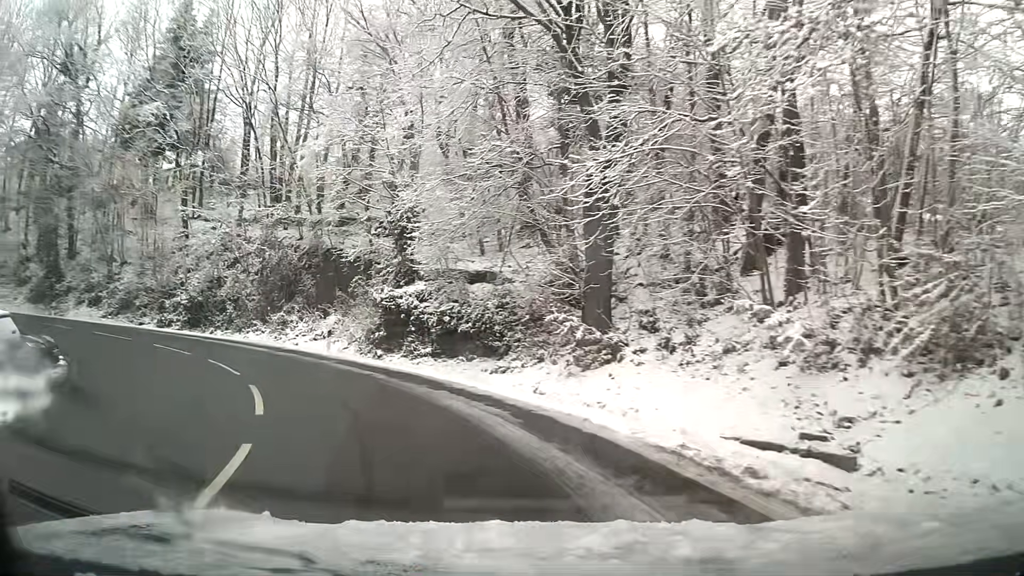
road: tertiary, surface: asphalt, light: Day
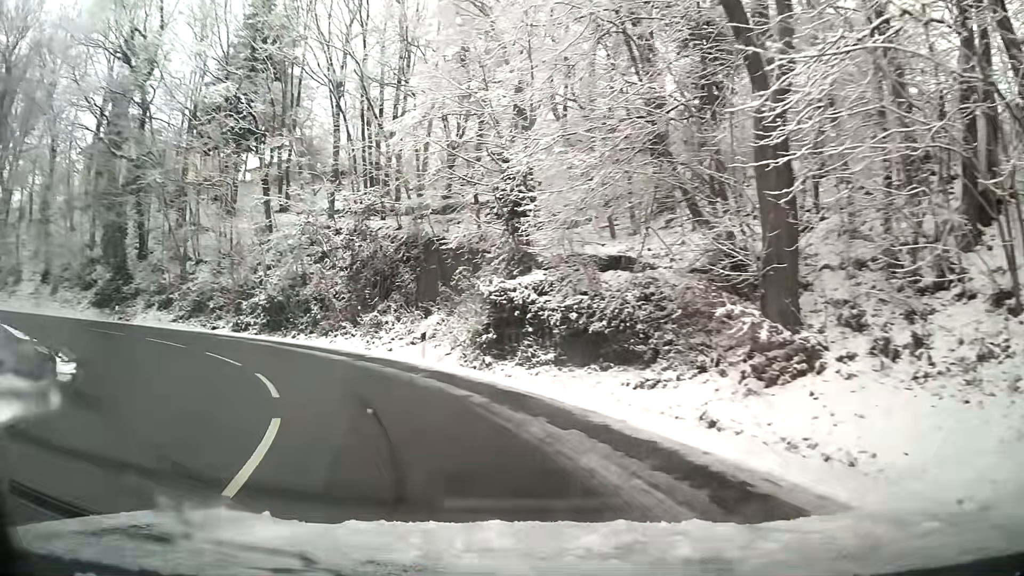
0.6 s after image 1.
(-0.5, +4.9) m; -10°
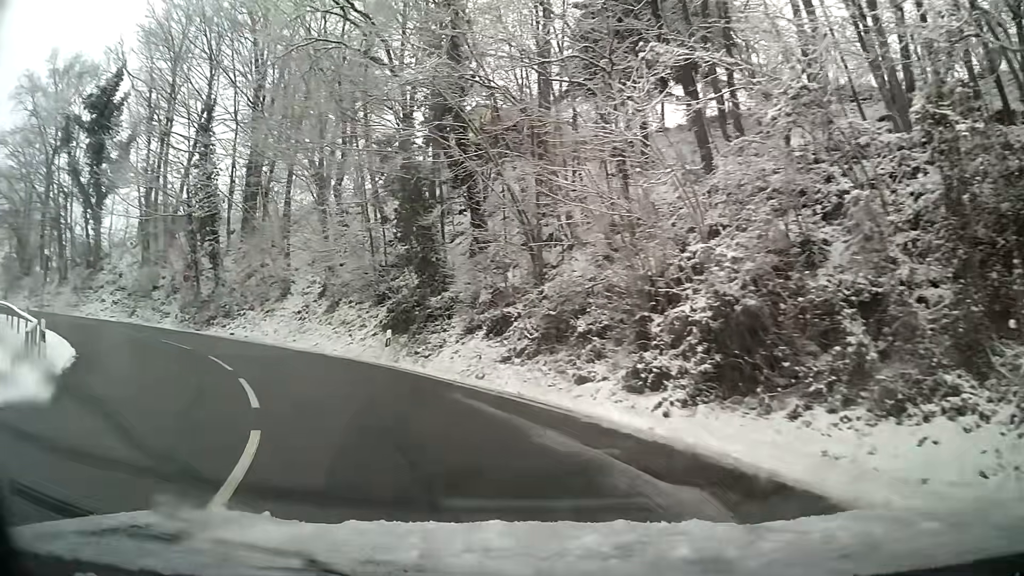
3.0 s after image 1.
(-6.5, +19.0) m; -39°
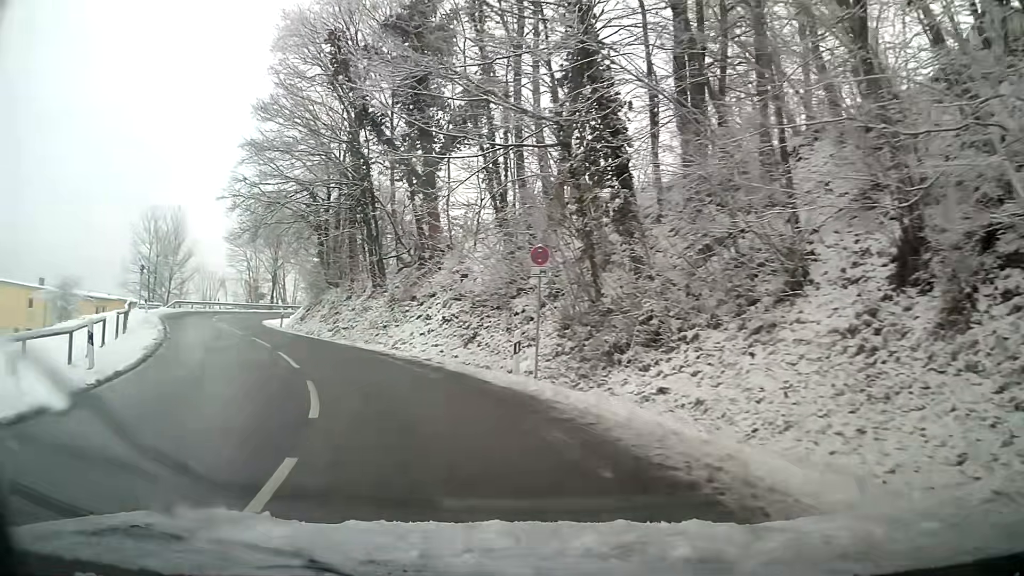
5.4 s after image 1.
(-7.1, +19.4) m; -37°
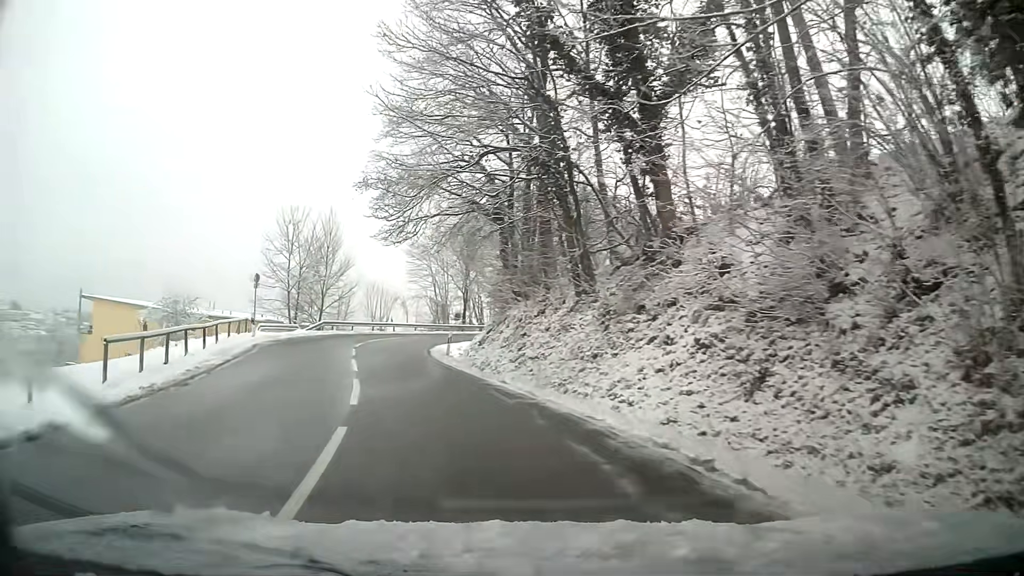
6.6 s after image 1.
(-1.8, +10.7) m; -18°
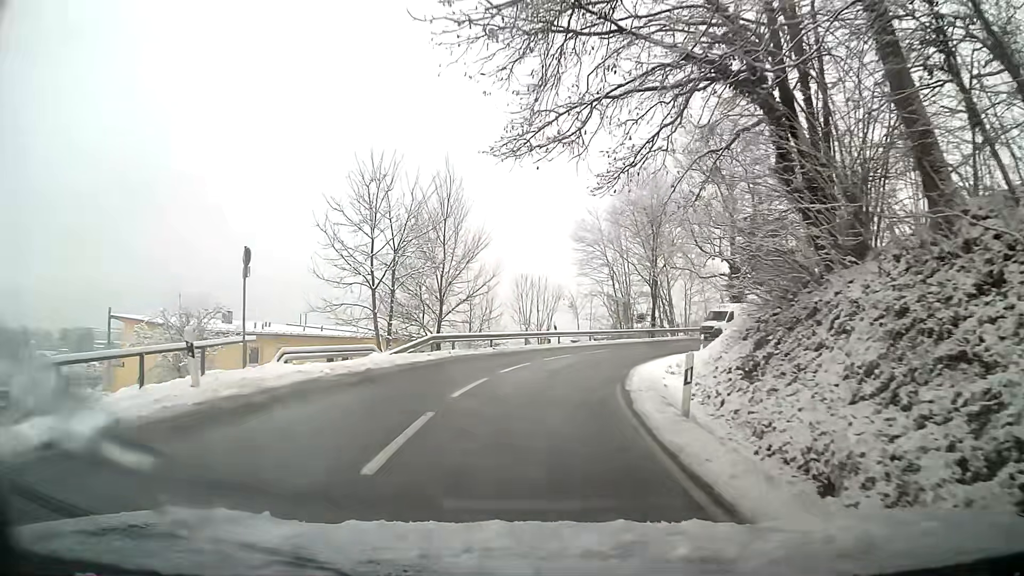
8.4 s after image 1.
(-2.3, +16.9) m; -13°
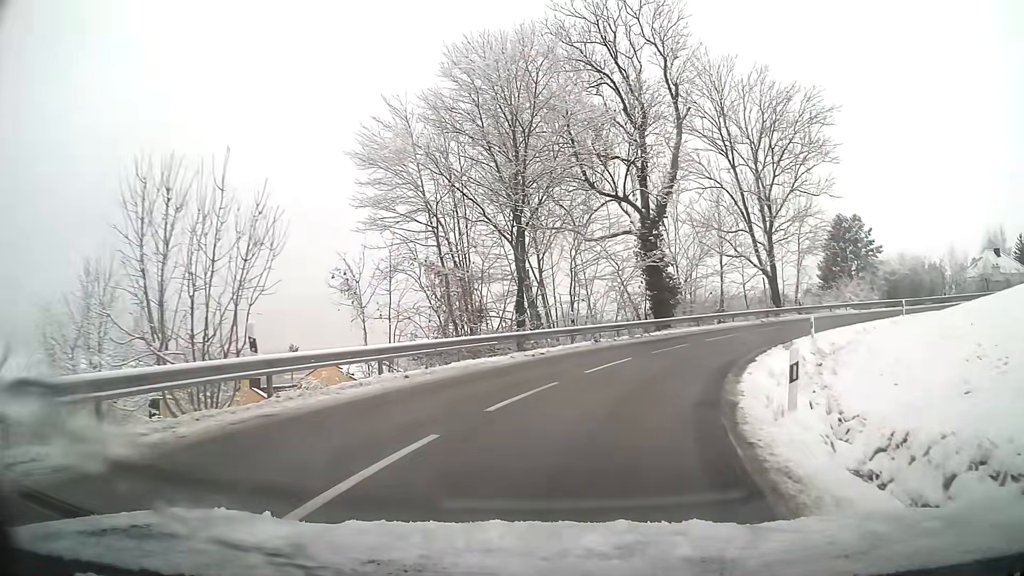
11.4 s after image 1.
(+2.9, +25.5) m; +16°
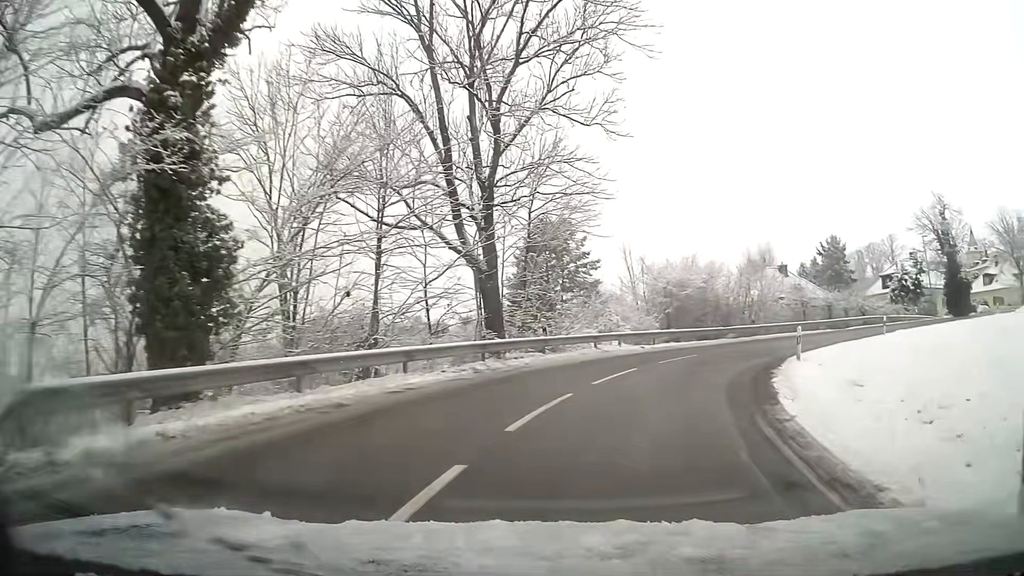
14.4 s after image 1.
(+6.6, +24.4) m; +32°
